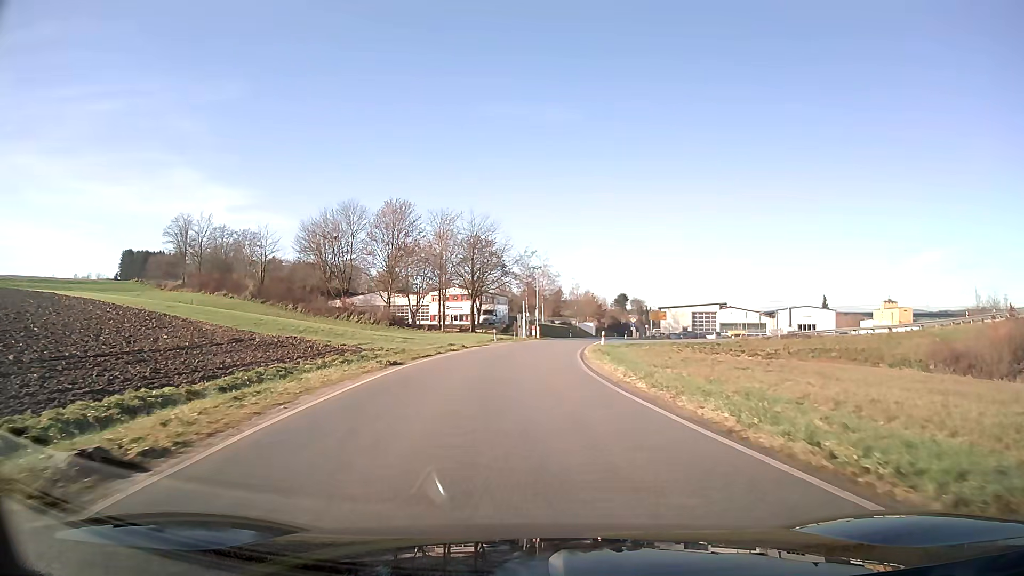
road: unclassified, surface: asphalt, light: Day
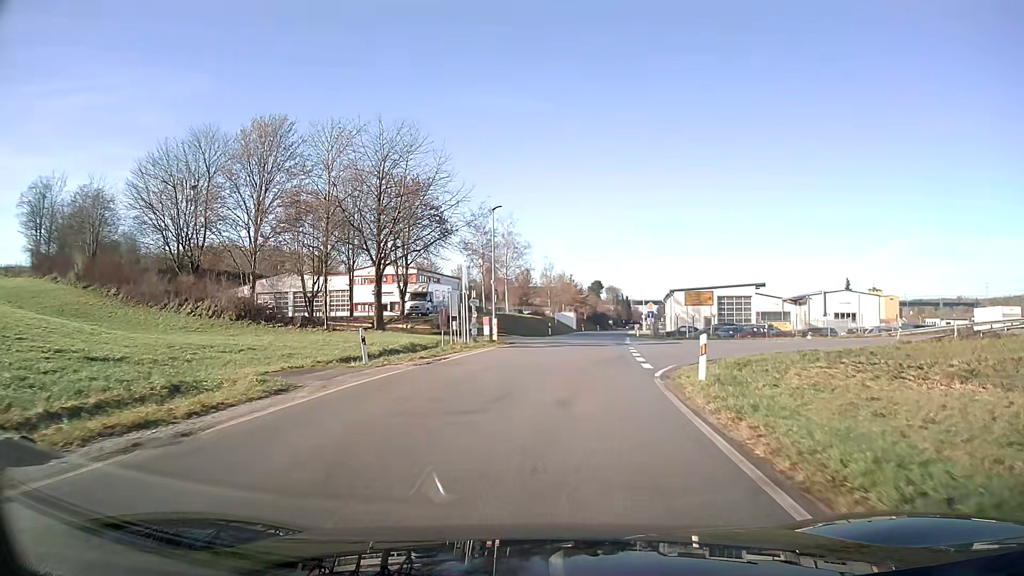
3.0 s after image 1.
(+0.7, +34.9) m; +3°
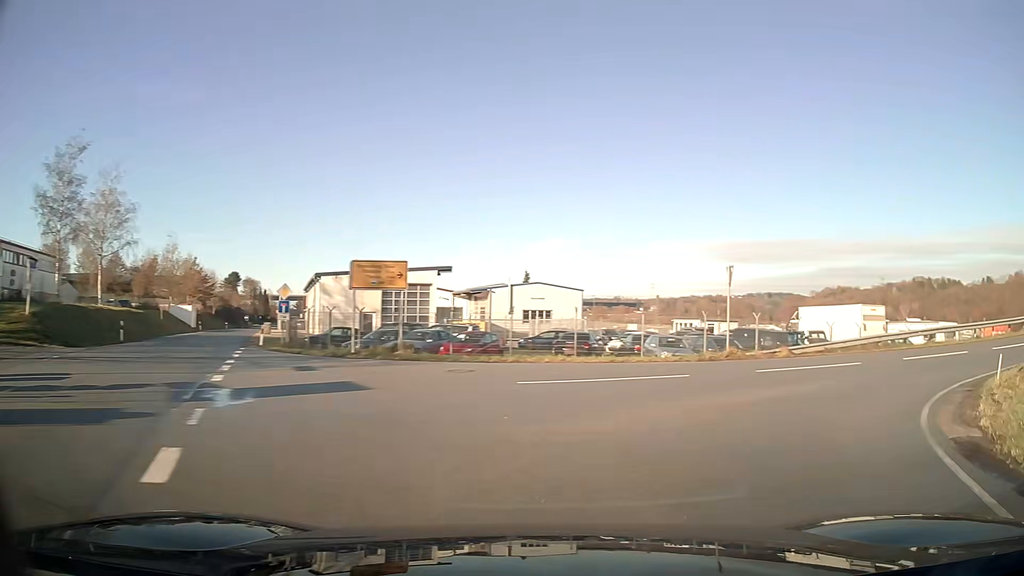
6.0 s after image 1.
(+4.8, +24.6) m; +36°
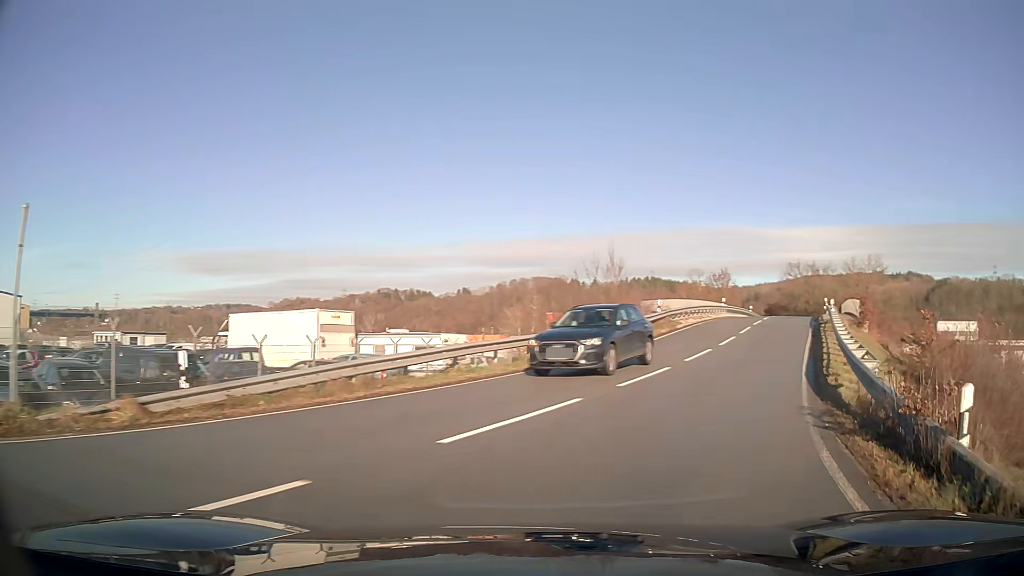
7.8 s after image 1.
(+5.4, +12.8) m; +44°
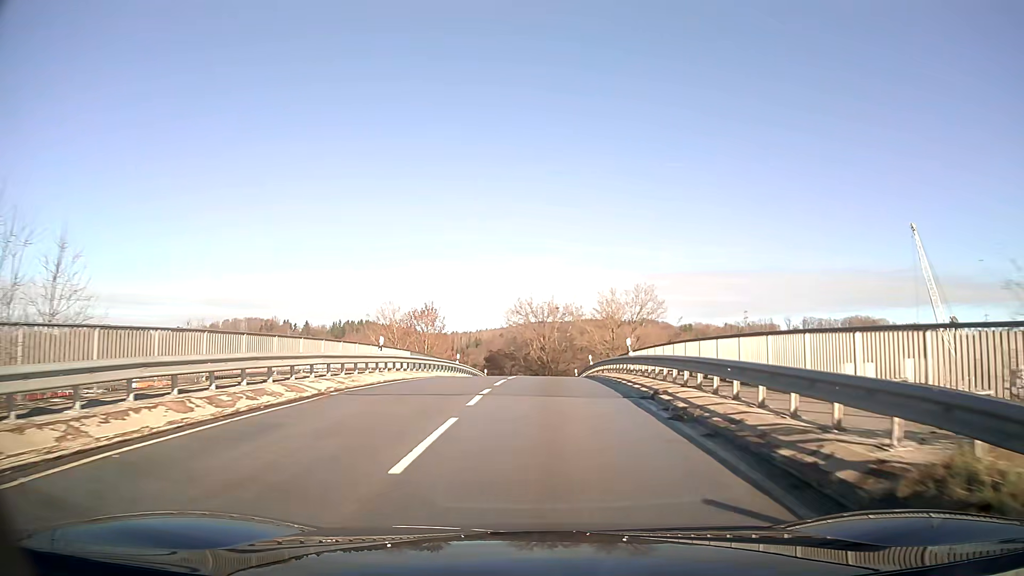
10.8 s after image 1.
(+8.5, +29.5) m; +21°
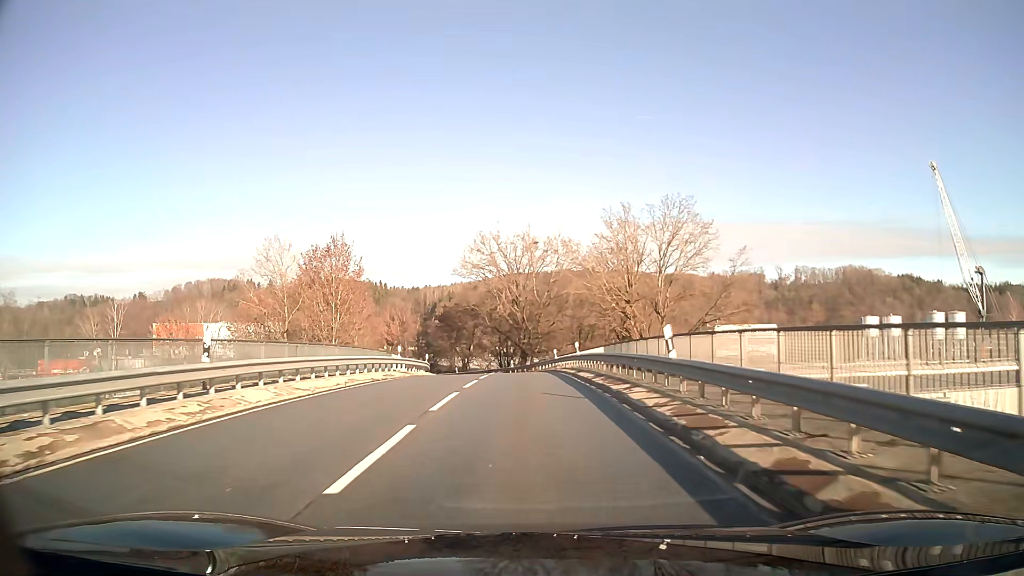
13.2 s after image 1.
(+0.6, +31.0) m; +1°
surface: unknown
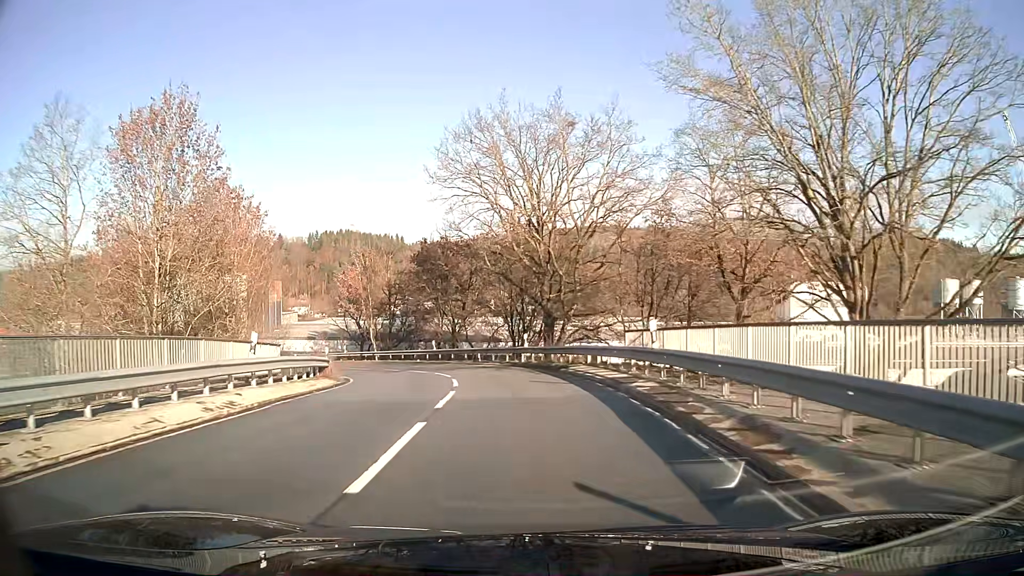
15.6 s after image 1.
(-0.5, +30.1) m; -3°
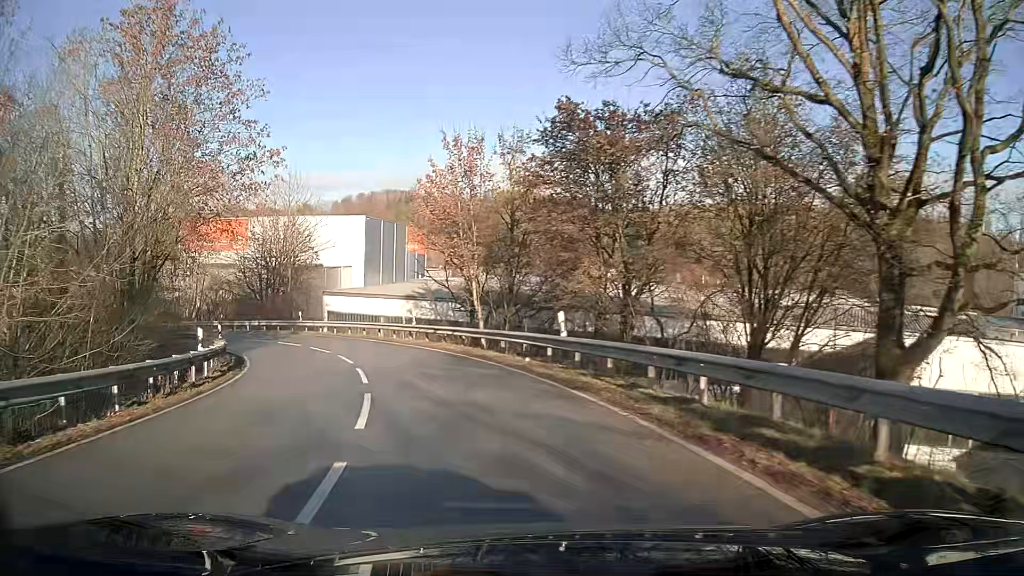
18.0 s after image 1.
(-3.0, +27.1) m; -17°
